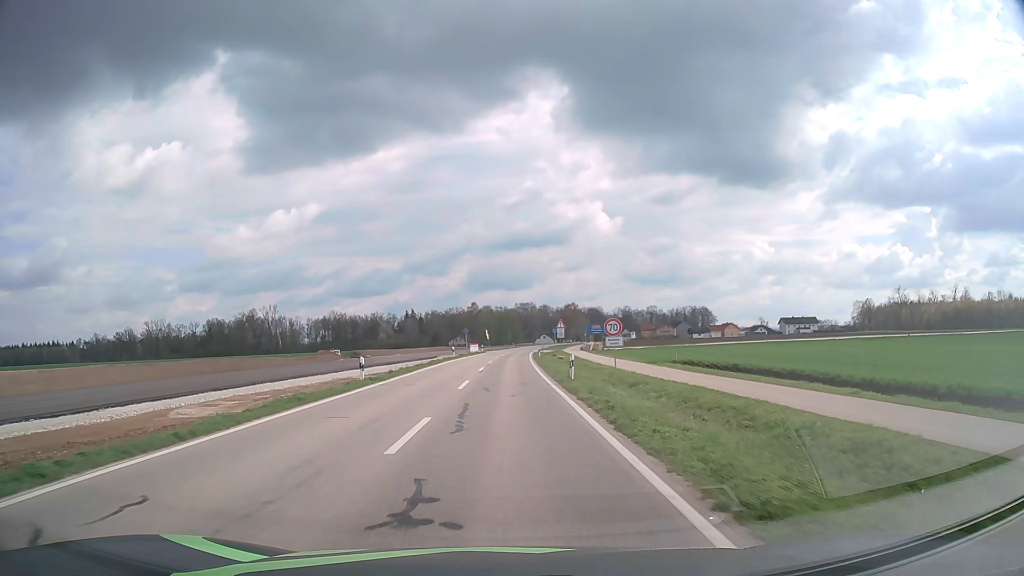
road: tertiary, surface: asphalt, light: Day
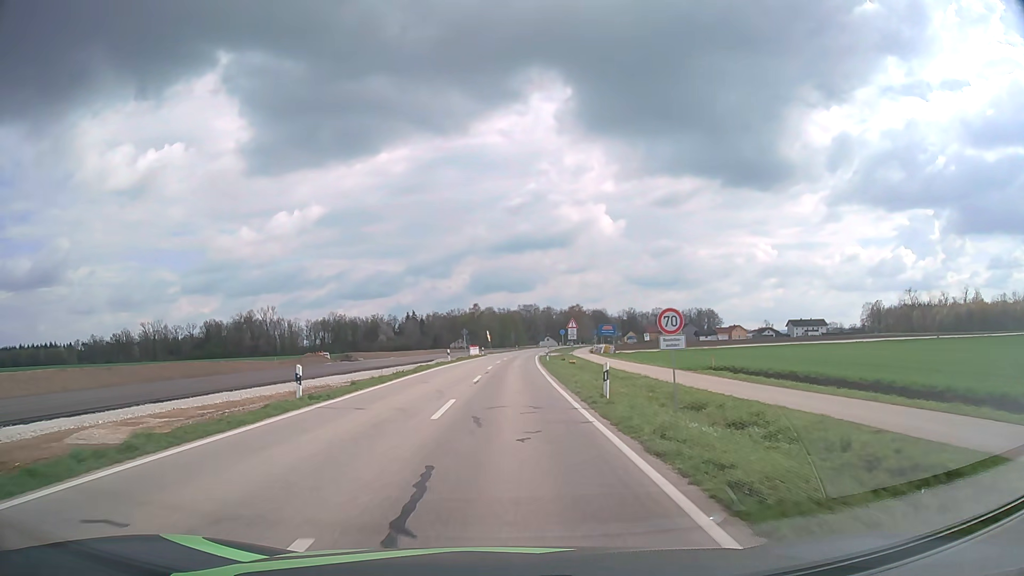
(0.0, +7.8) m; 0°
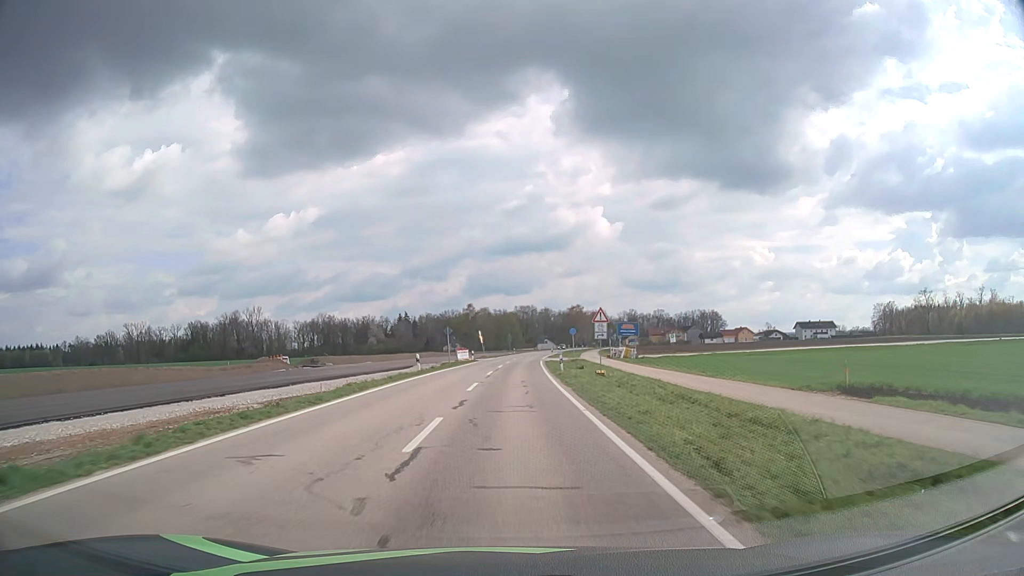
(0.0, +16.5) m; 0°
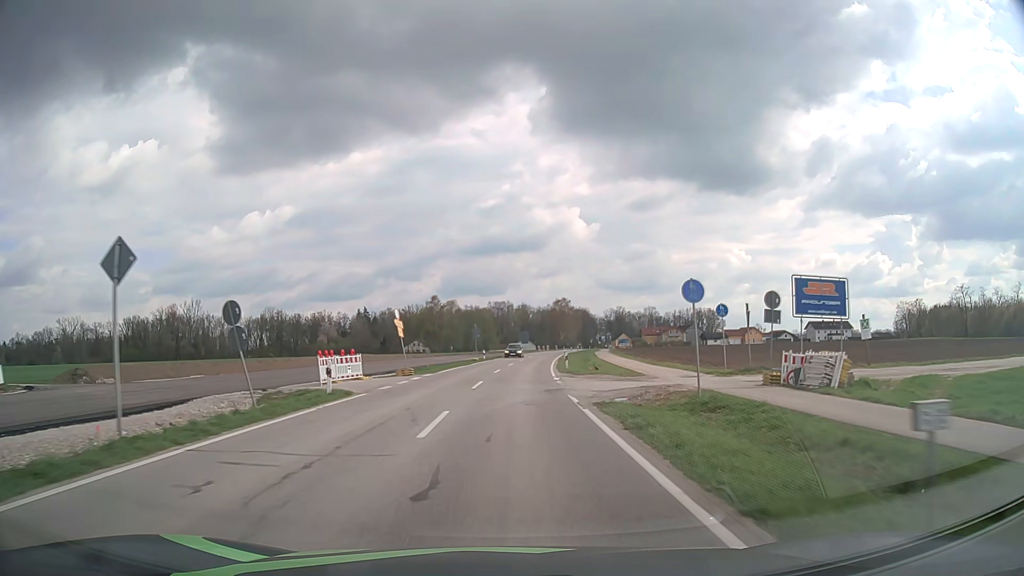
(+0.9, +46.8) m; +2°
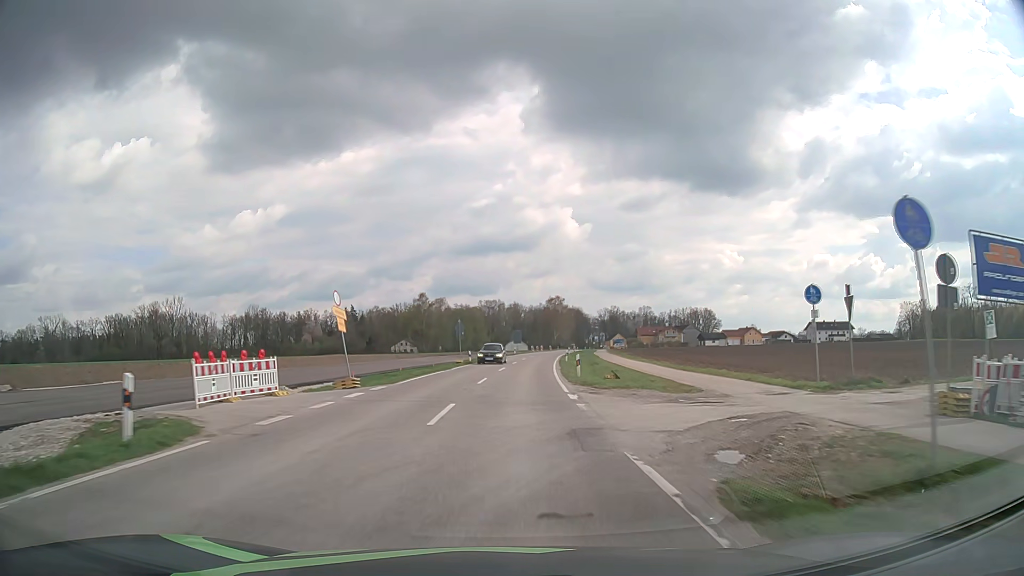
(+0.1, +10.2) m; +1°
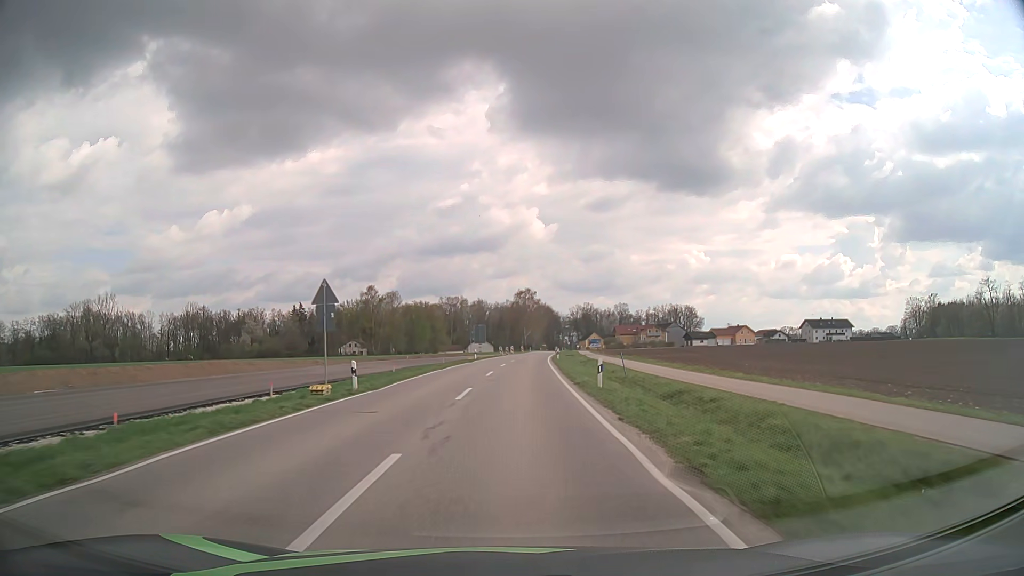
(+0.7, +31.6) m; +3°
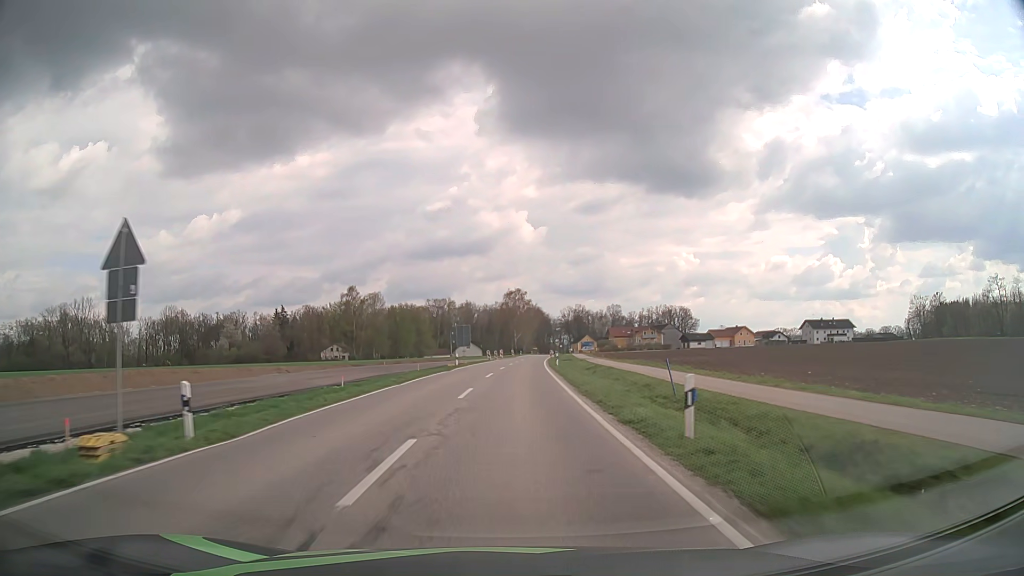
(+0.1, +10.8) m; +1°
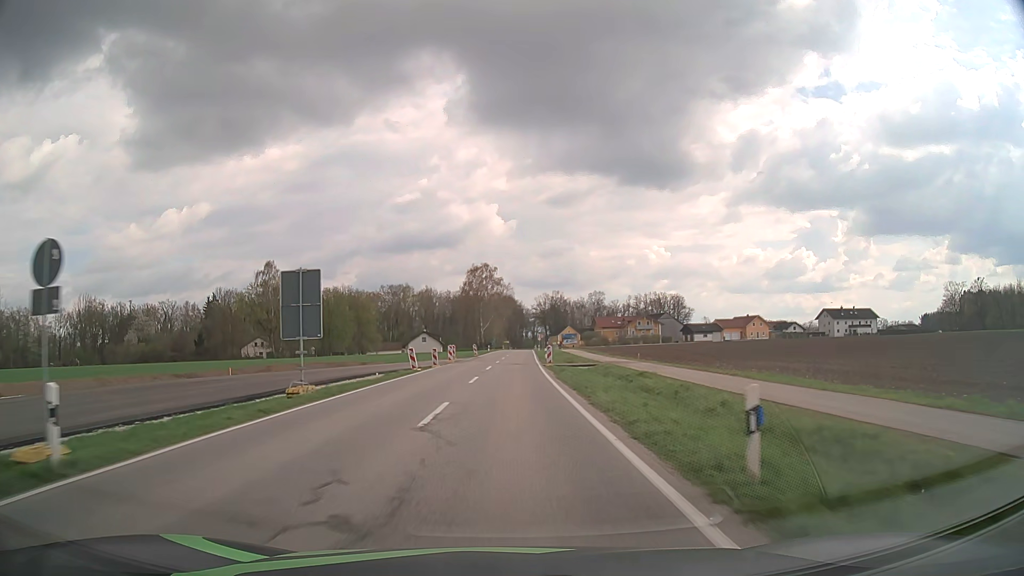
(+1.2, +43.6) m; +3°
(0, +10) (0, +20) (0, +30) (0, +40) (+1, +50) (+1, +60) (+1, +70) (+2, +80) (+2, +90) (+2, +100) m
